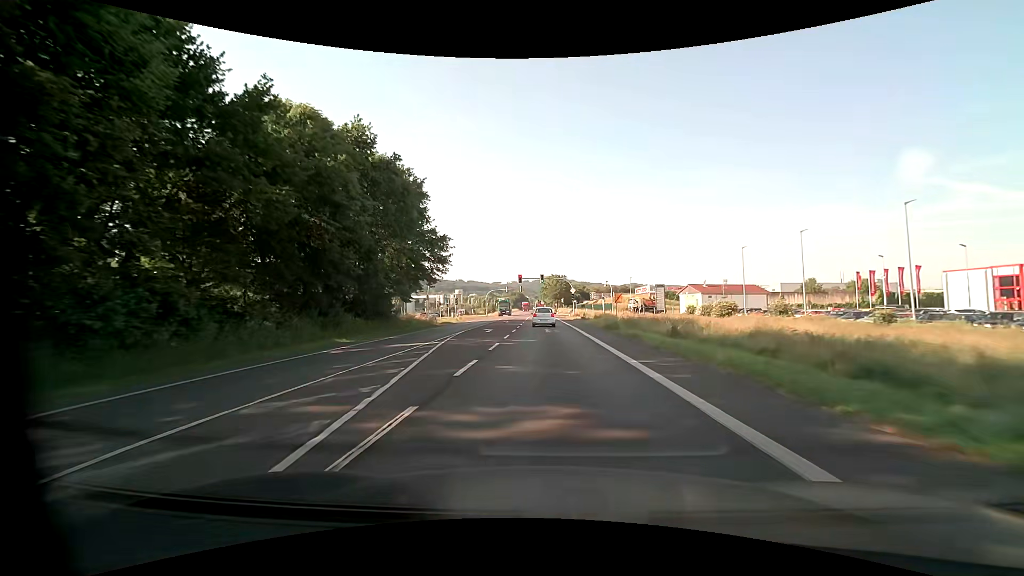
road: primary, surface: asphalt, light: Day
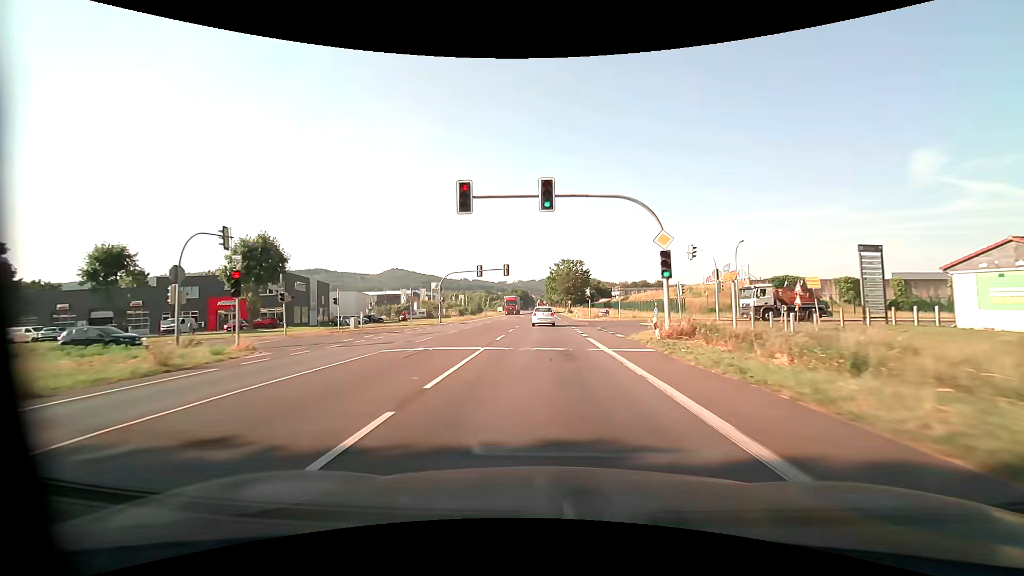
(-0.1, +55.7) m; -1°
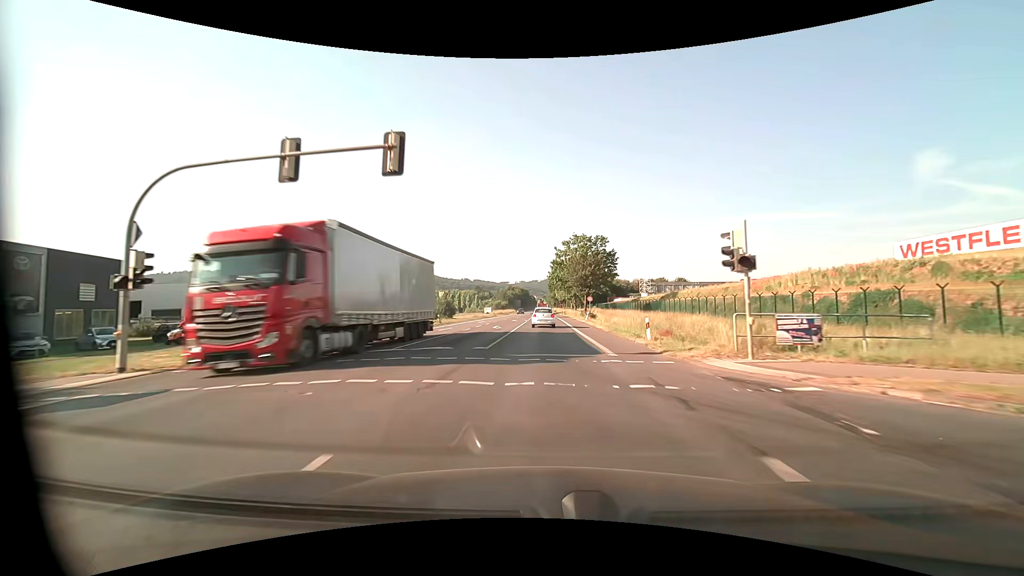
(-0.2, +44.7) m; 0°
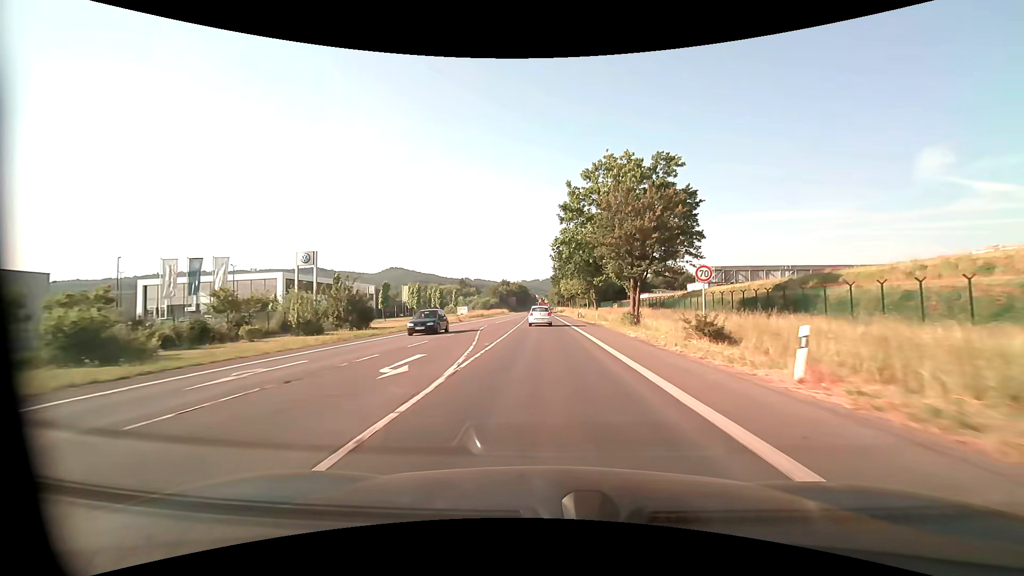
(0.0, +44.5) m; 0°
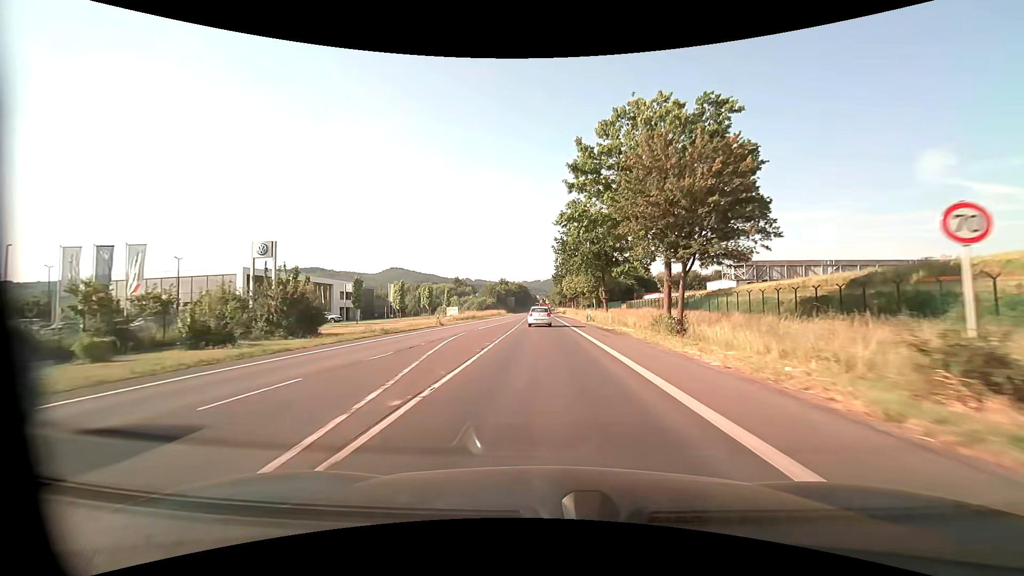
(0.0, +11.2) m; 0°
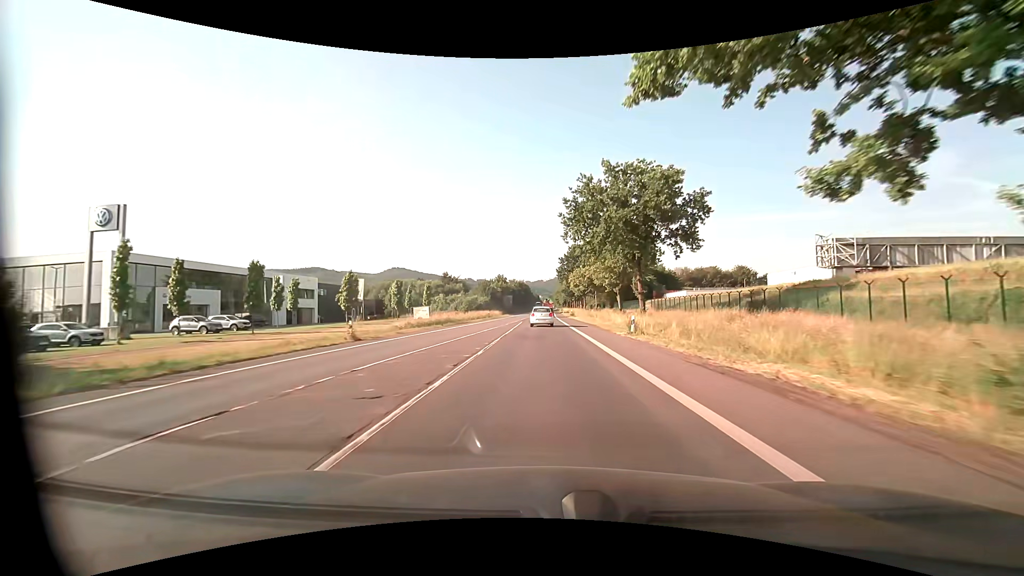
(-0.1, +22.3) m; 0°
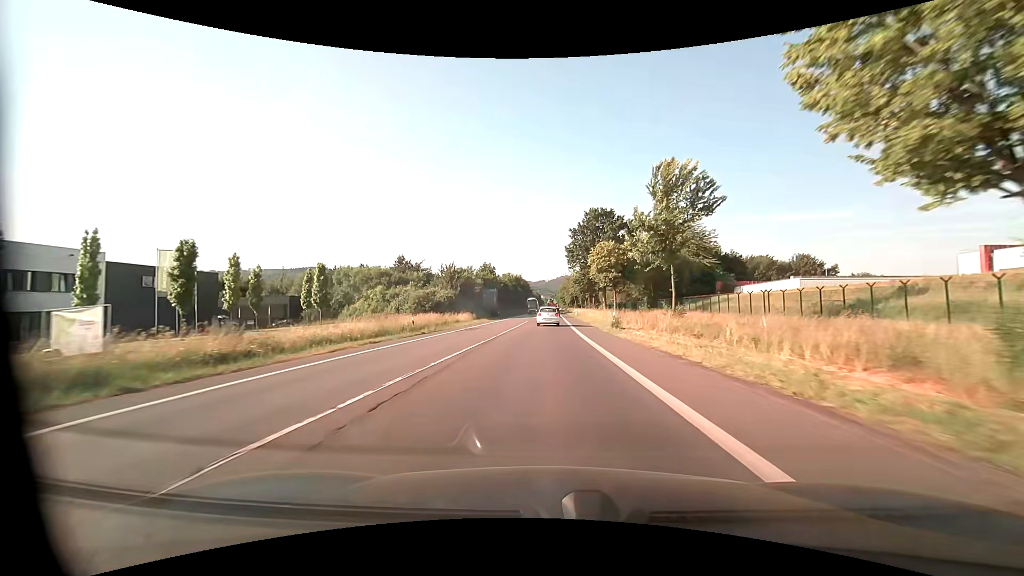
(-0.1, +45.0) m; 0°
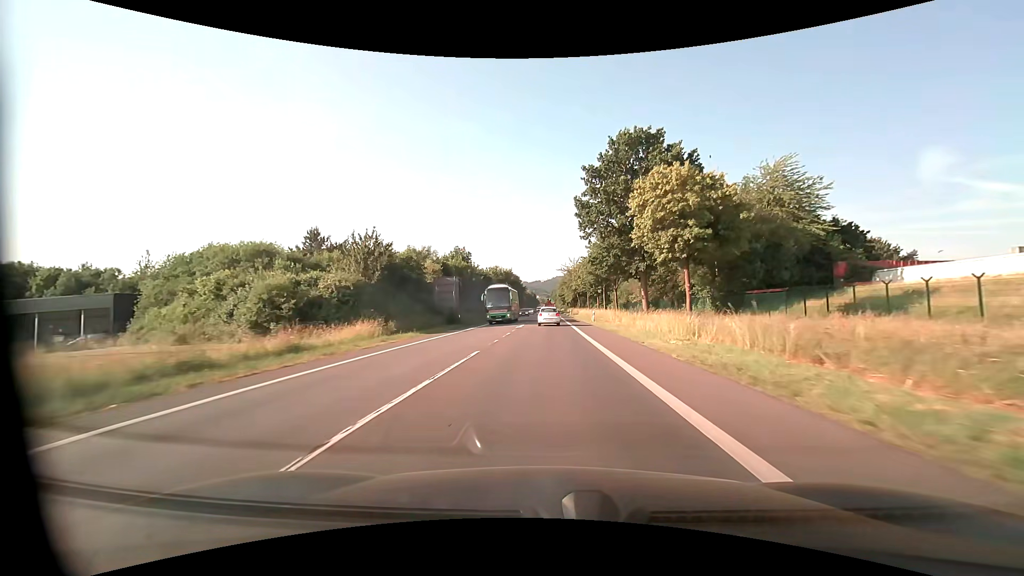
(+0.1, +34.4) m; 0°
(0, +10) (0, +20) (0, +30) (0, +40) (0, +50) (0, +60) (0, +70) (0, +80) (0, +90) (0, +100) m
